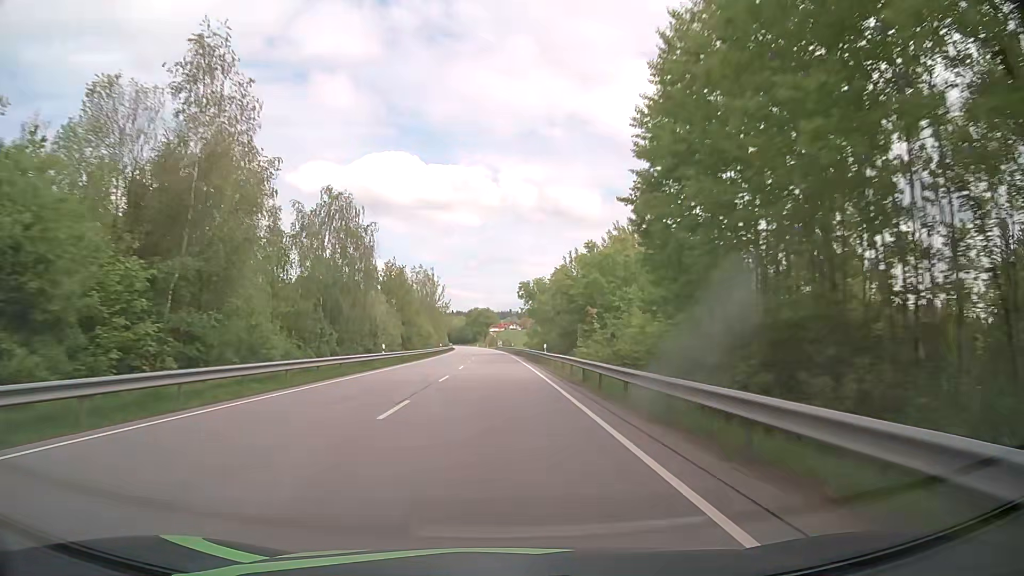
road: primary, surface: asphalt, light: Day
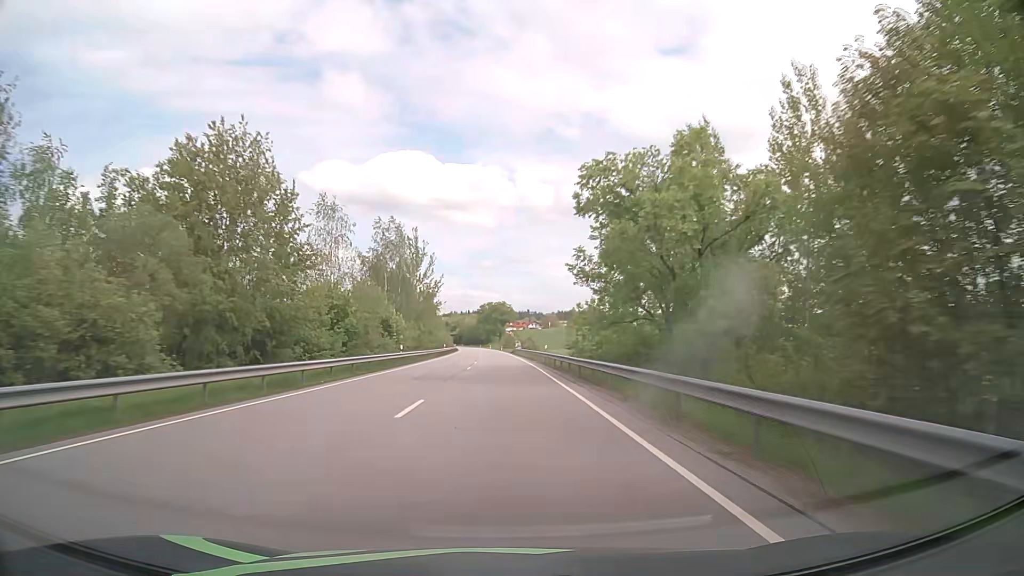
(-0.6, +47.7) m; -1°
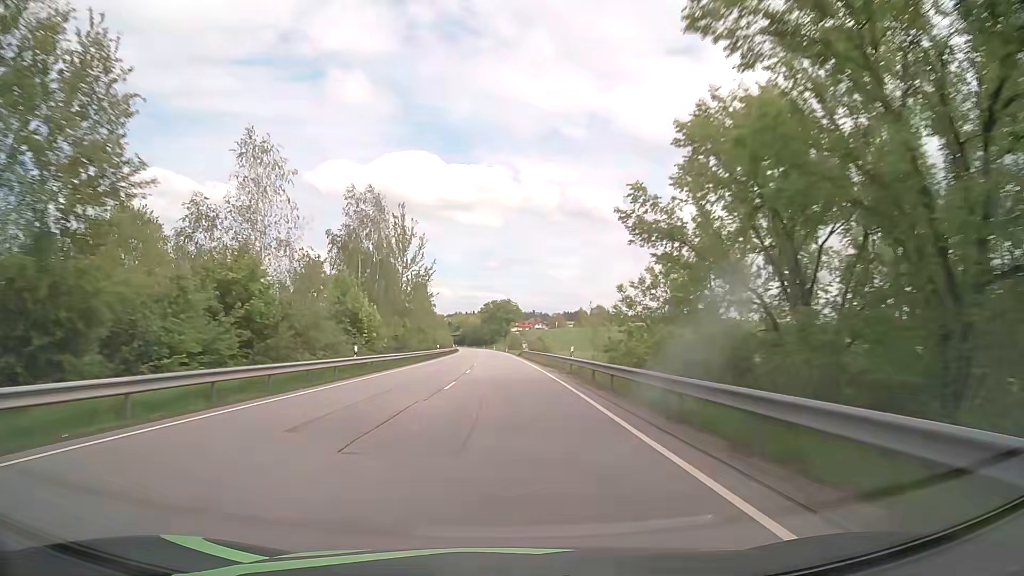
(0.0, +15.8) m; 0°
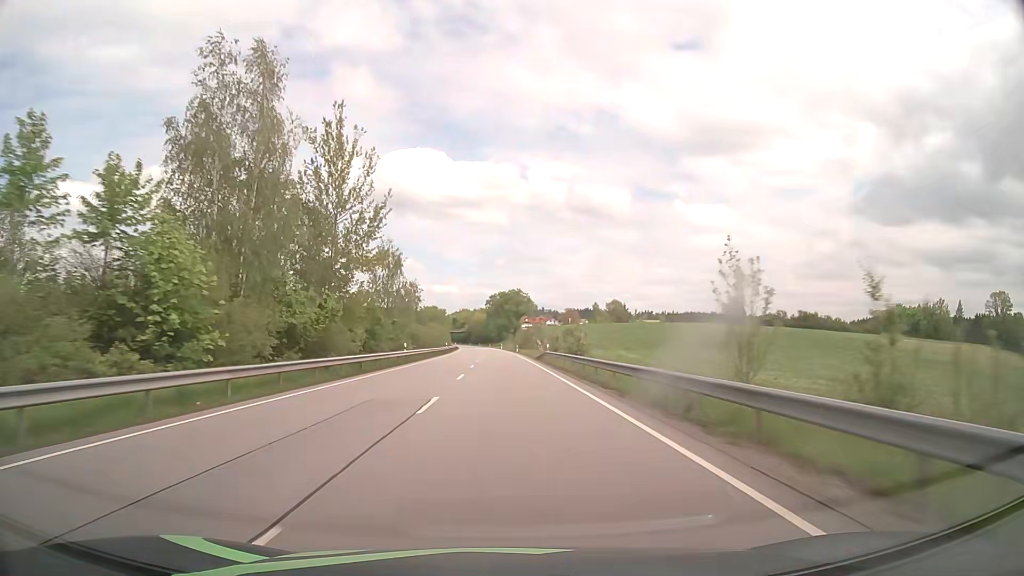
(-0.2, +31.6) m; -1°
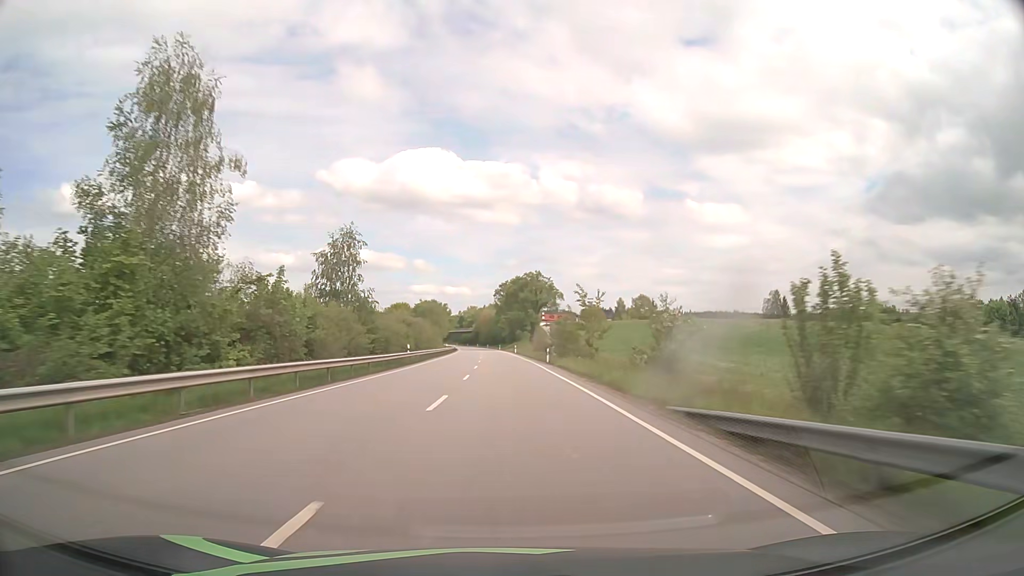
(-0.5, +47.2) m; -1°
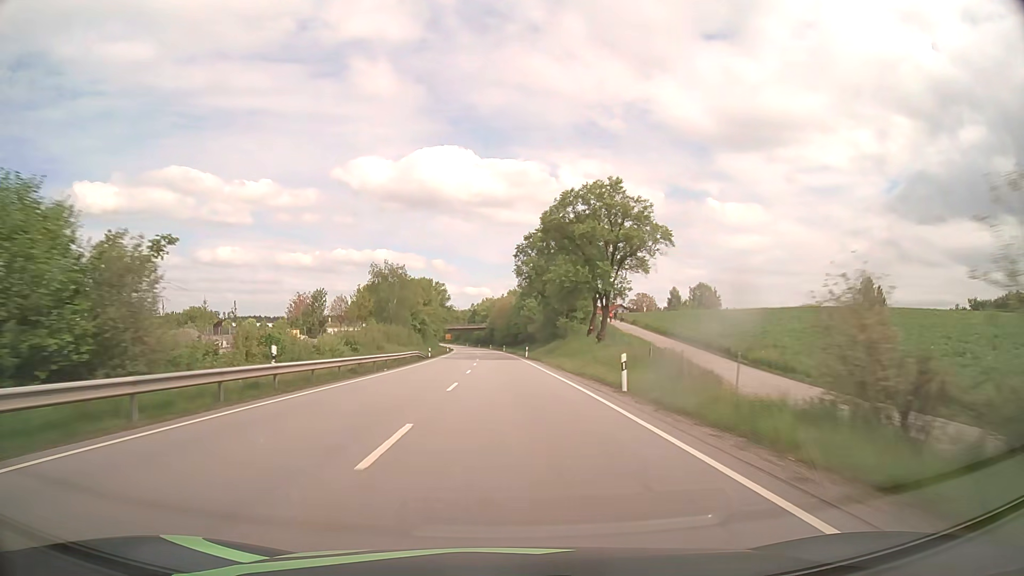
(-1.3, +78.5) m; -2°
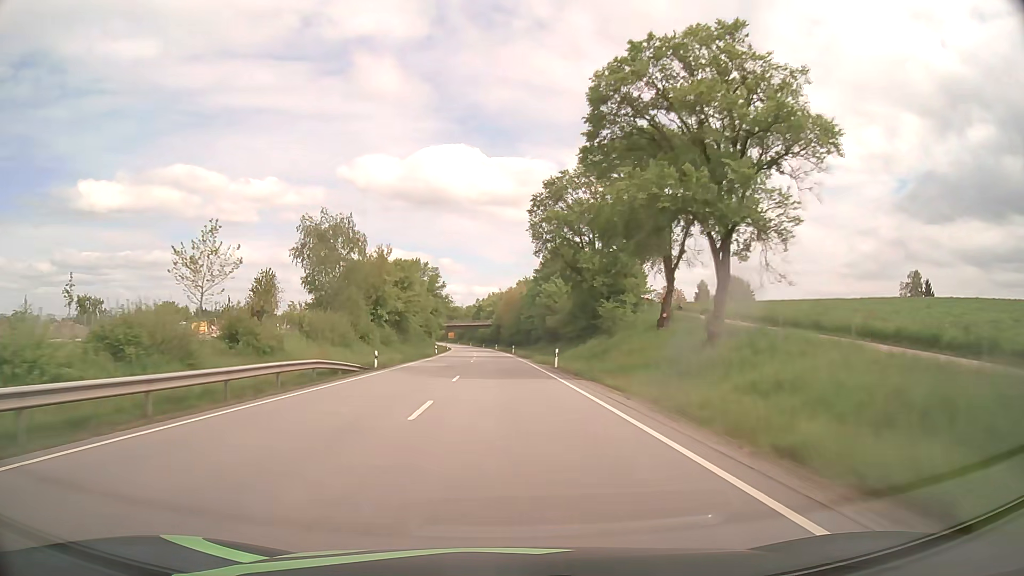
(-0.2, +31.4) m; -1°
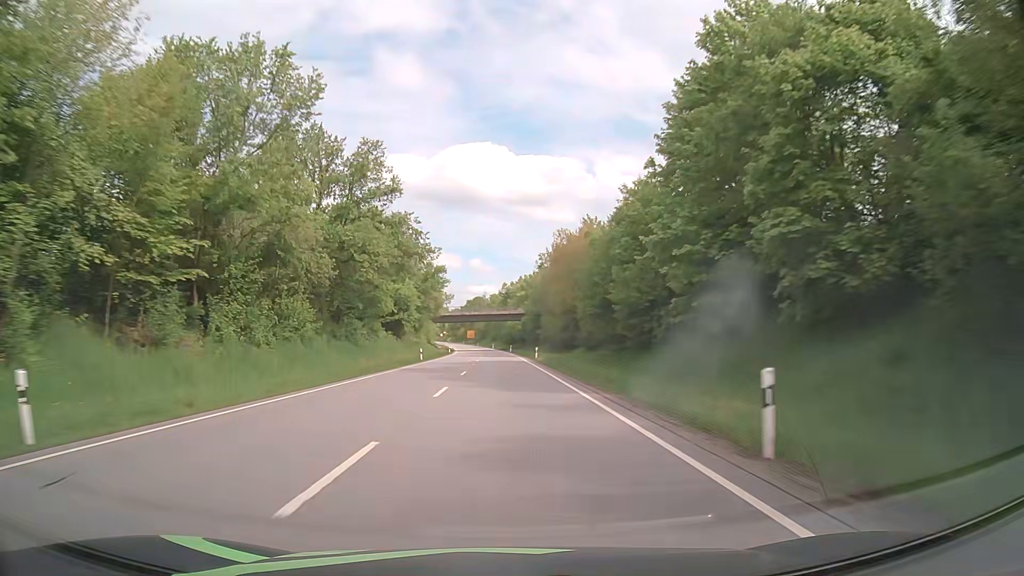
(-1.7, +78.6) m; -3°
(0, +10) (0, +20) (0, +30) (0, +40) (-1, +50) (-1, +60) (-1, +70) (-1, +80) (-2, +90) (-2, +100) m
